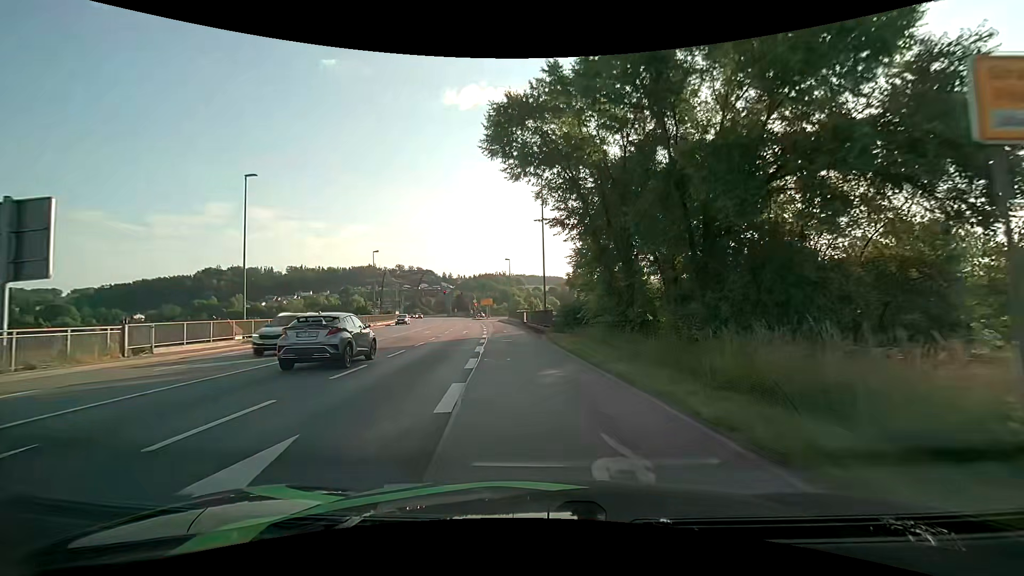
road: primary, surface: asphalt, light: Day
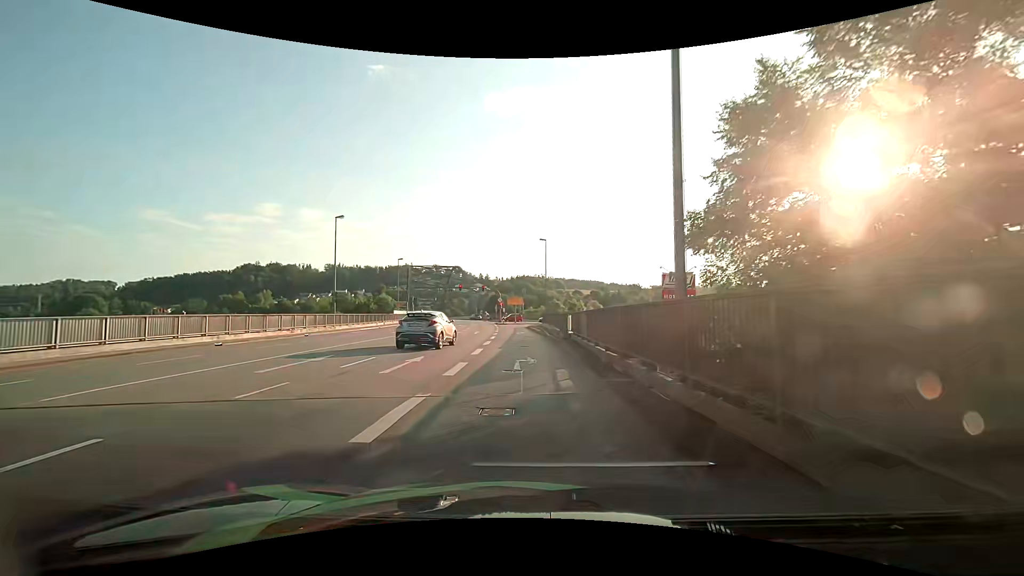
(-0.9, +25.4) m; -5°
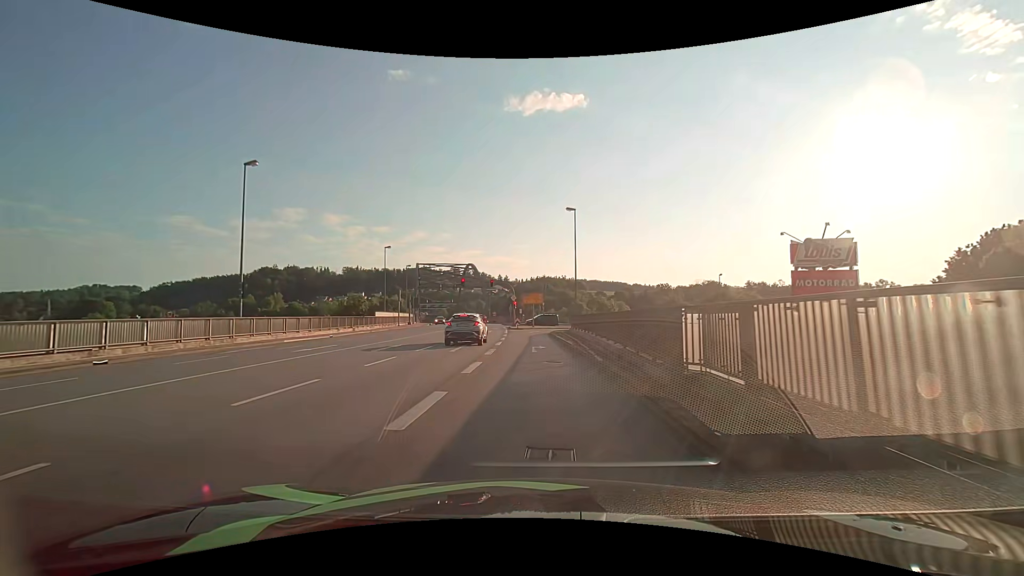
(-0.1, +17.4) m; -1°
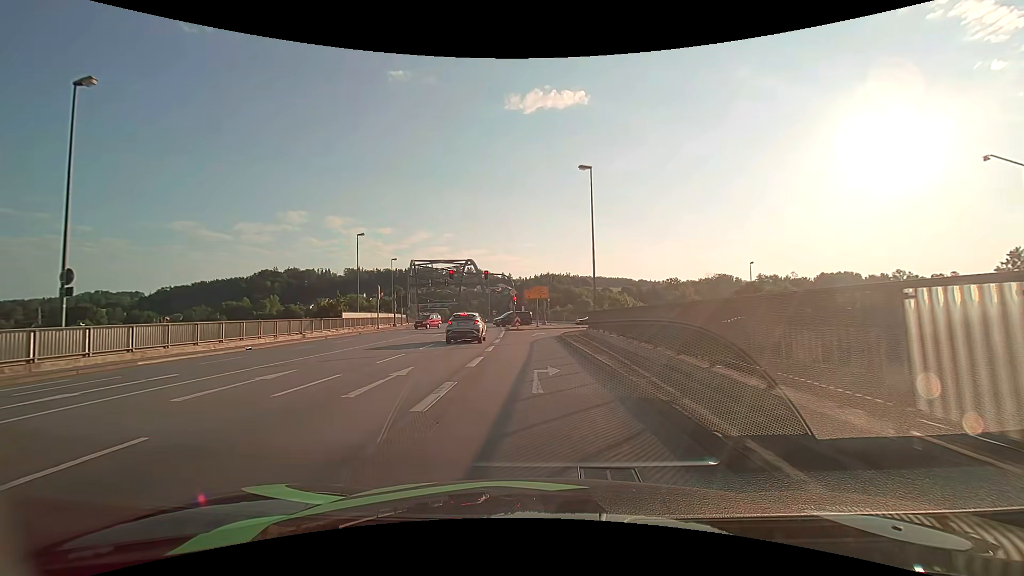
(-0.1, +10.9) m; 0°
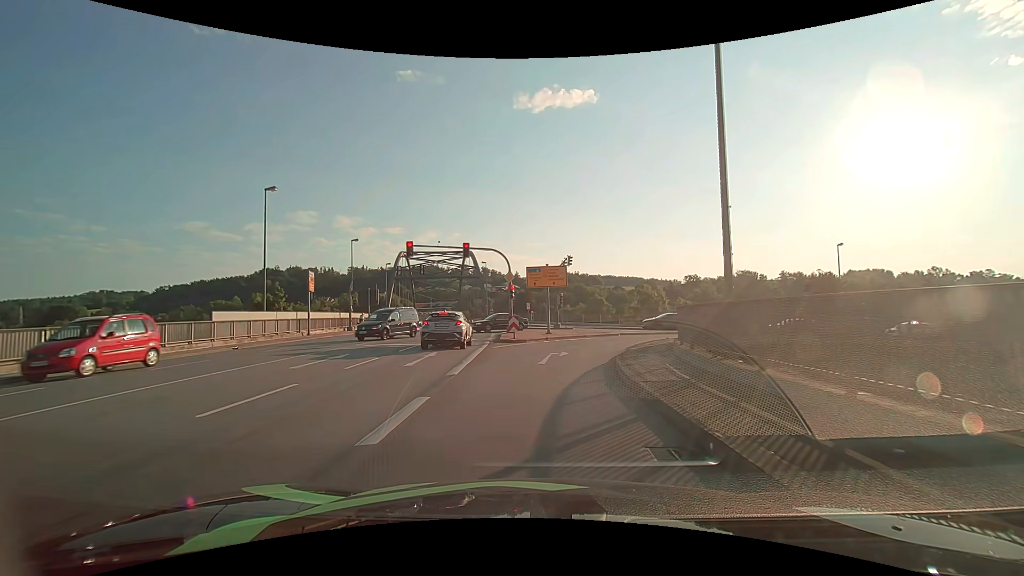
(-0.4, +19.6) m; -1°
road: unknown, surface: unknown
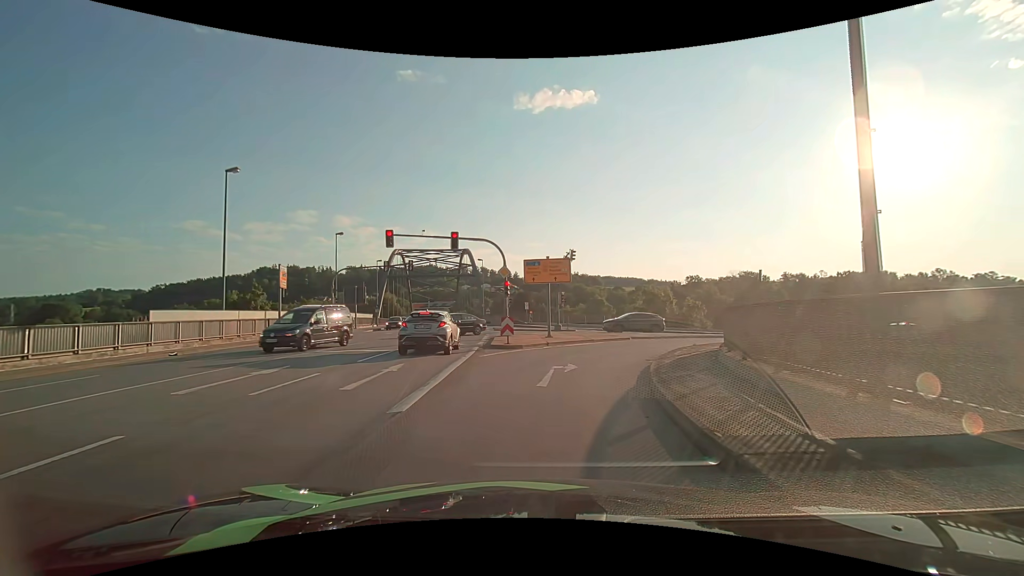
(0.0, +4.2) m; 0°
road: primary_link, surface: asphalt
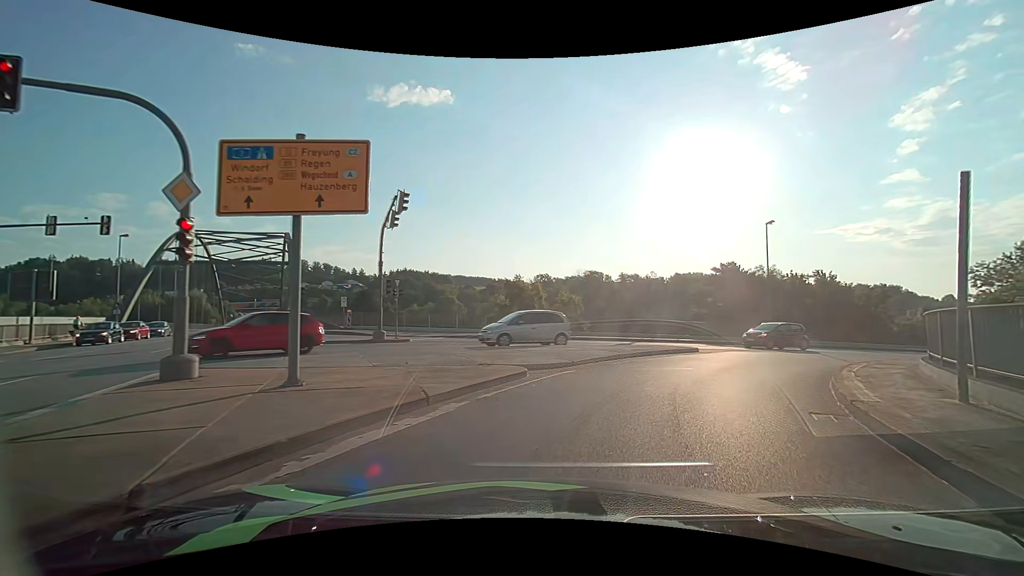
(+1.5, +17.5) m; +17°
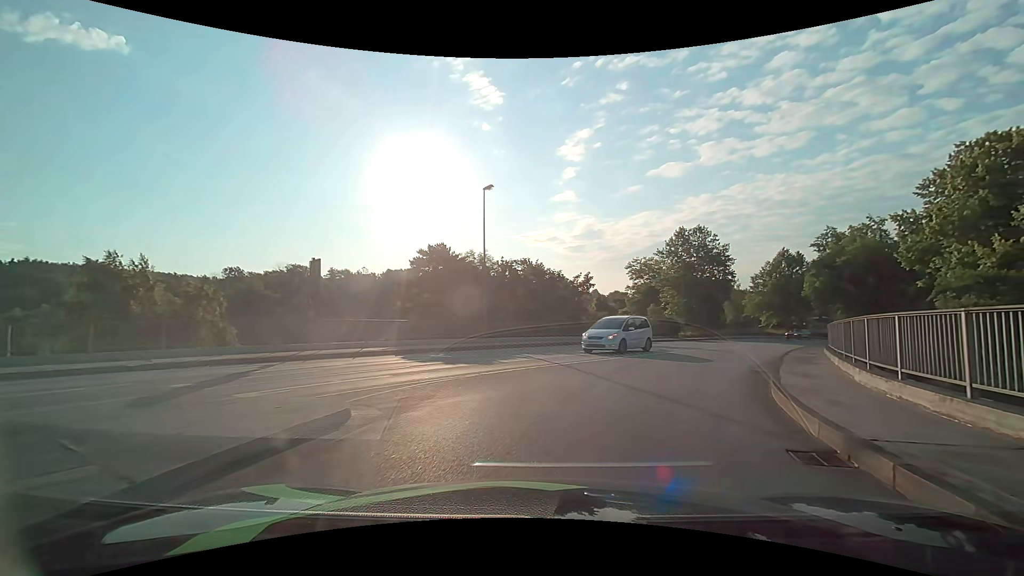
(+4.0, +14.3) m; +32°
